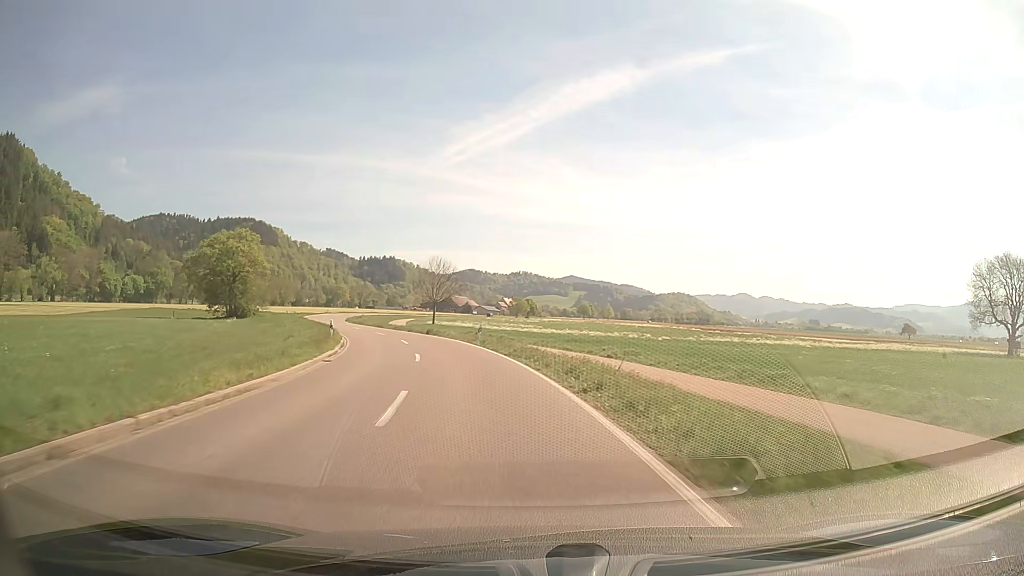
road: secondary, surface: asphalt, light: Day
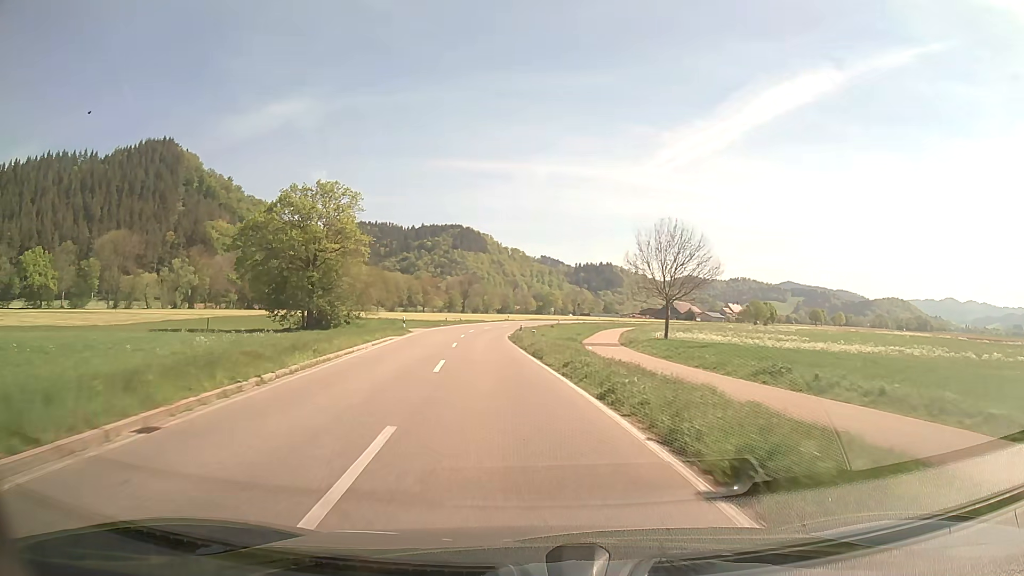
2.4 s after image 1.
(-6.4, +40.3) m; -18°
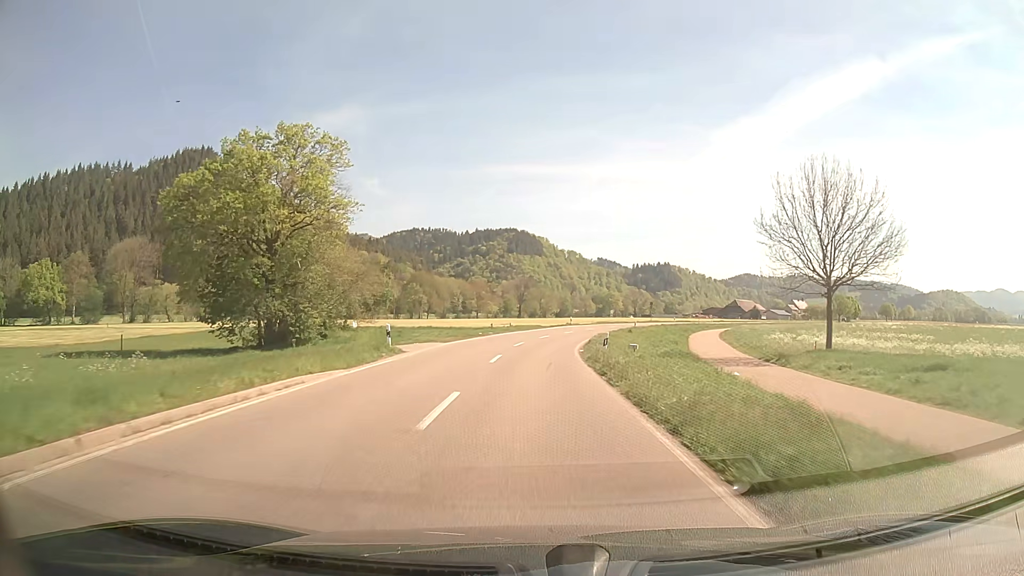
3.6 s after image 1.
(-1.1, +20.3) m; -5°
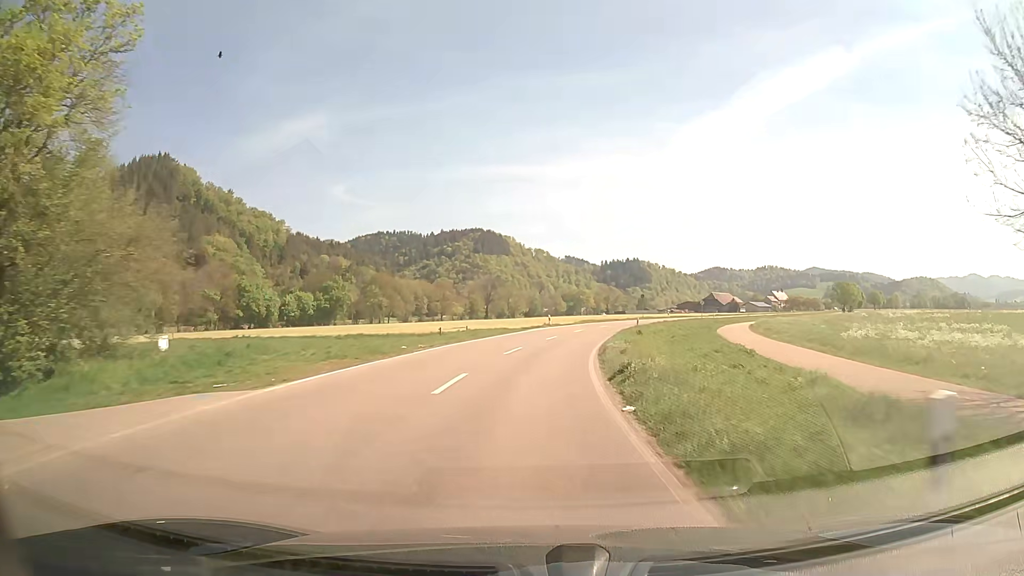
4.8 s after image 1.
(+0.3, +20.5) m; +3°
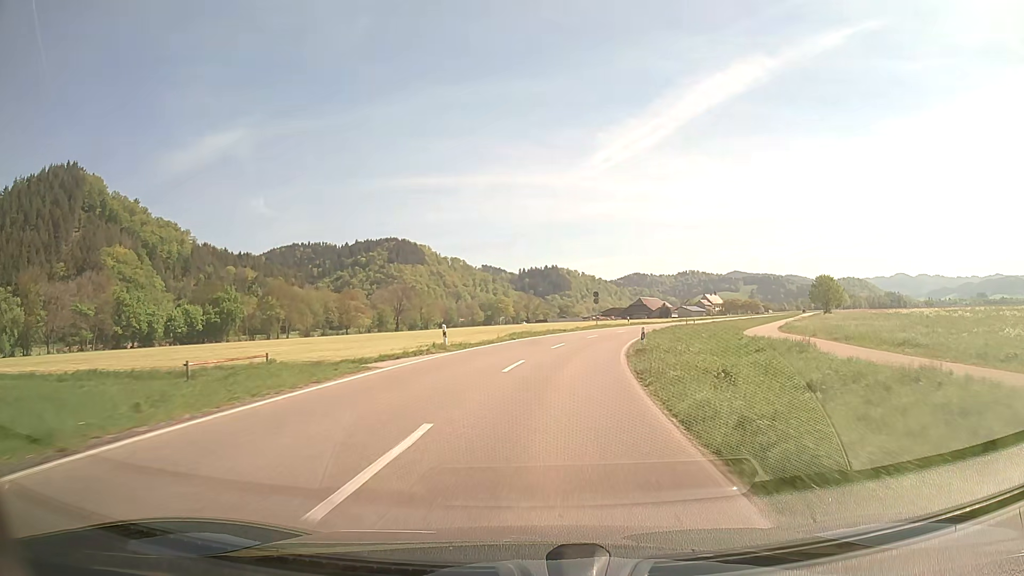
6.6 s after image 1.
(+1.5, +31.0) m; +7°
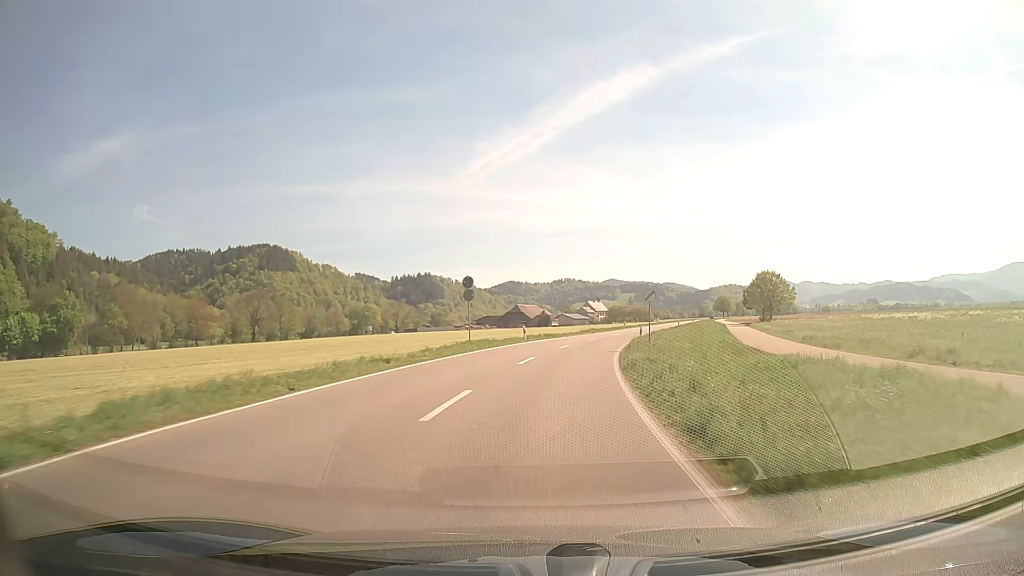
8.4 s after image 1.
(+2.8, +31.1) m; +11°
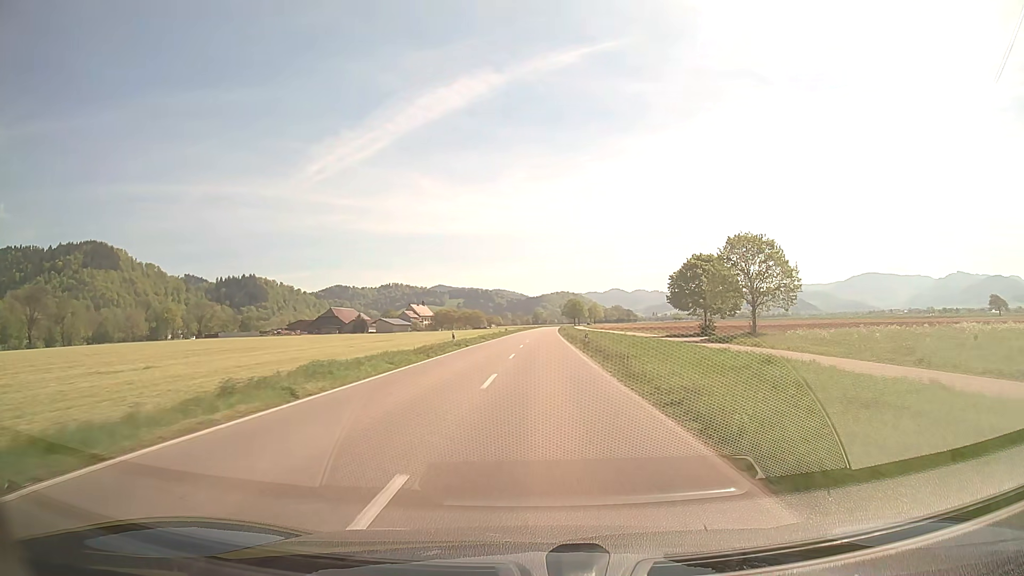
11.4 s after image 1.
(+7.2, +54.3) m; +14°
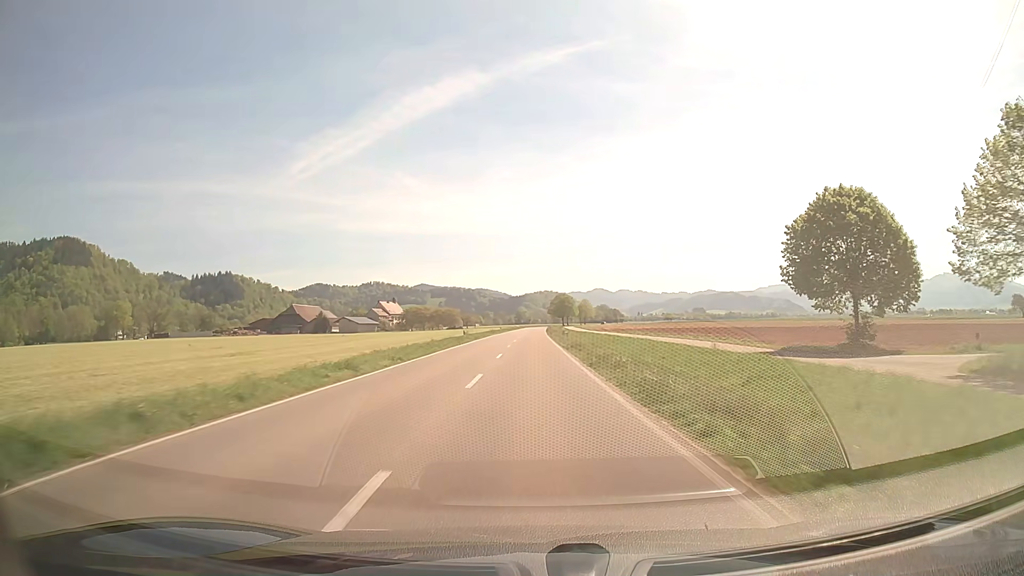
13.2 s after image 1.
(+0.7, +36.3) m; +2°
(0, +10) (0, +20) (0, +30) (0, +40) (0, +50) (0, +60) (0, +70) (+1, +80) (+1, +90) (+1, +100) m
